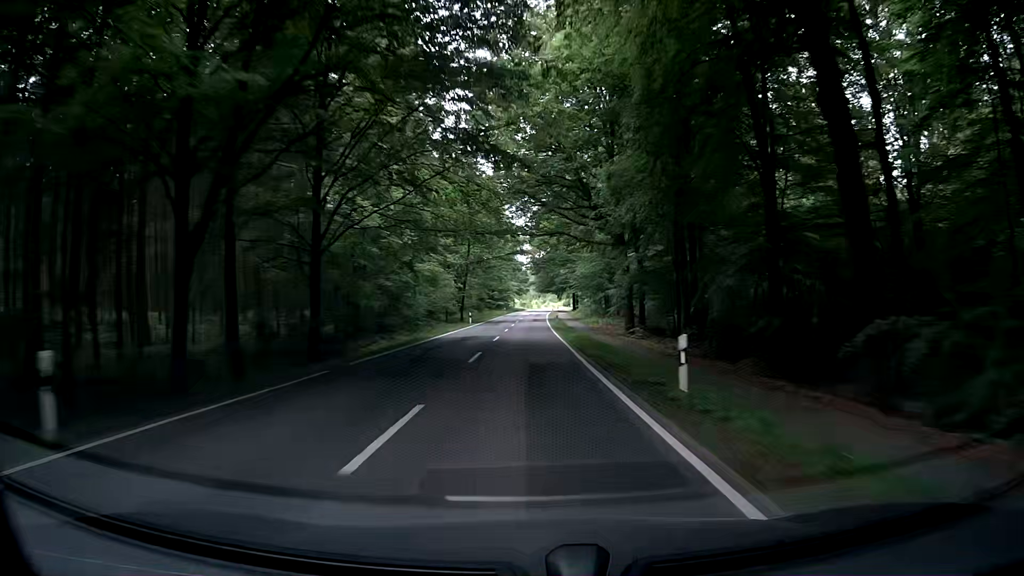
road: tertiary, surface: asphalt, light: Day
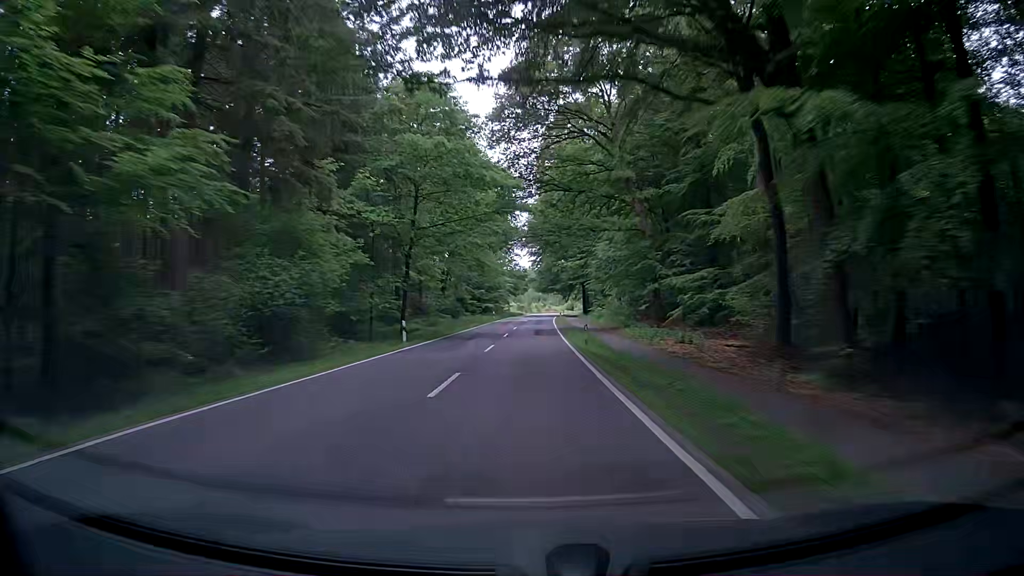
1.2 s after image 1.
(-0.2, +31.5) m; -1°
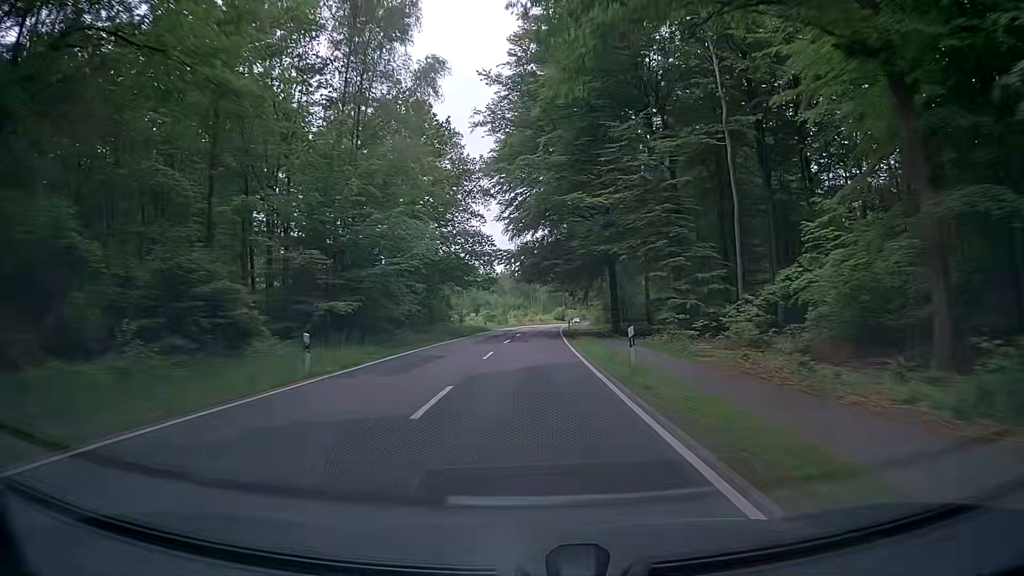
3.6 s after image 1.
(+1.6, +62.9) m; +3°
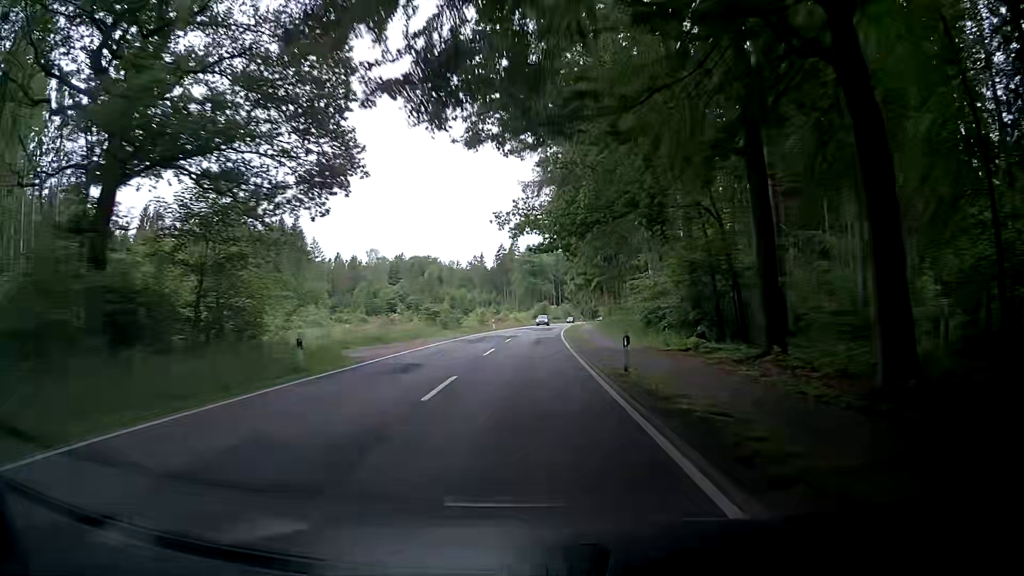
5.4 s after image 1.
(+0.3, +47.1) m; +2°
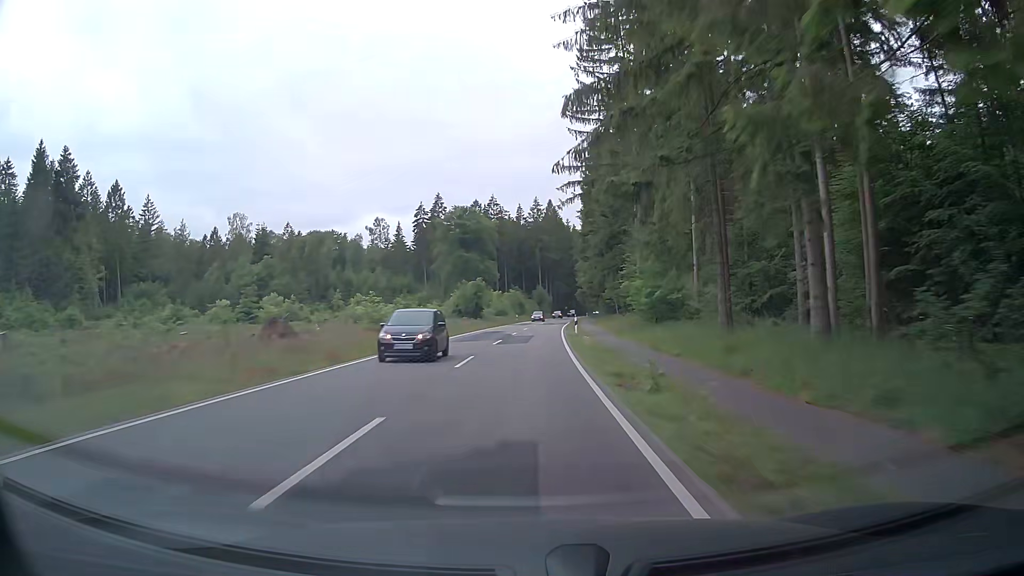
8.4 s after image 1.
(+2.8, +78.9) m; +5°
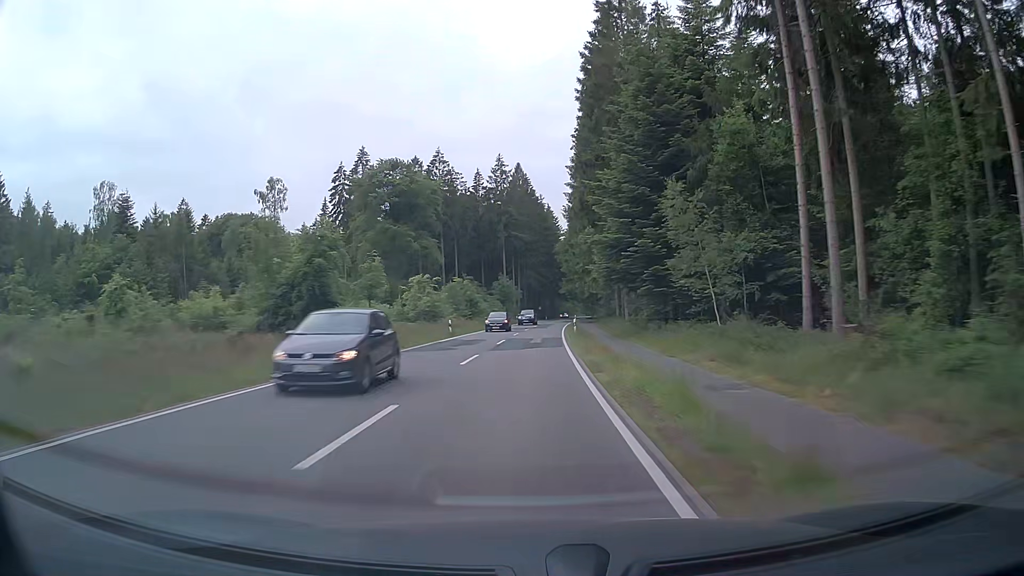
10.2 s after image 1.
(+1.0, +47.6) m; +3°
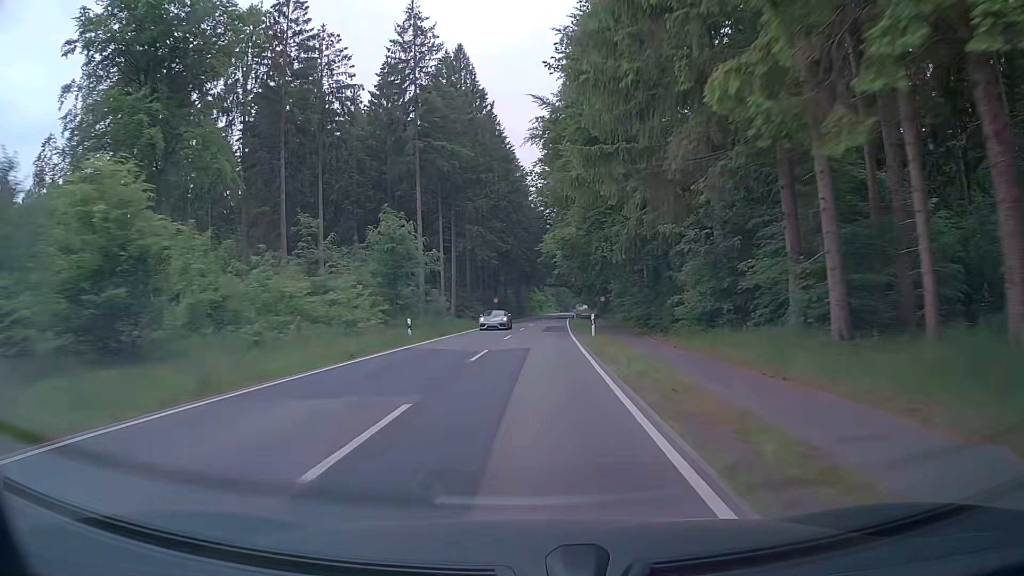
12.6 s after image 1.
(+1.8, +60.9) m; +3°
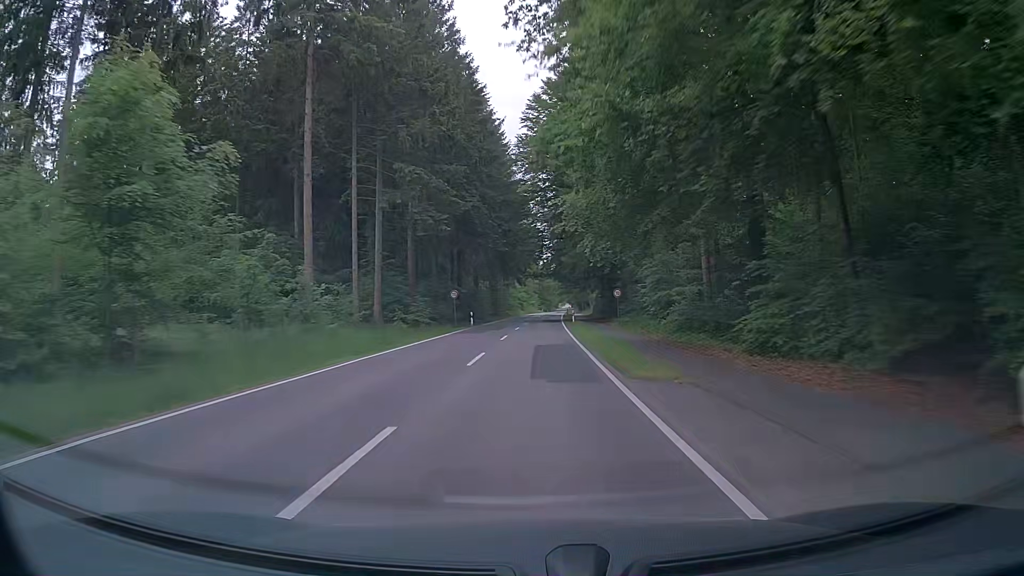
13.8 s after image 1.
(+0.2, +25.7) m; +1°
(0, +10) (0, +20) (+1, +30) (+1, +40) (+1, +50) (+2, +60) (+2, +70) (+3, +80) (+3, +90) (+4, +100) m
